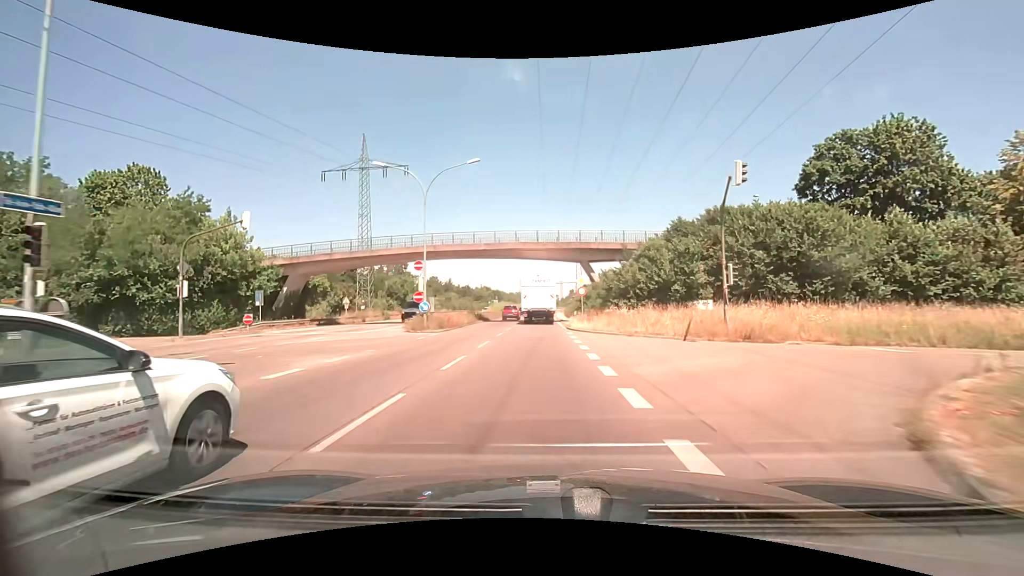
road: primary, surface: asphalt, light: Day
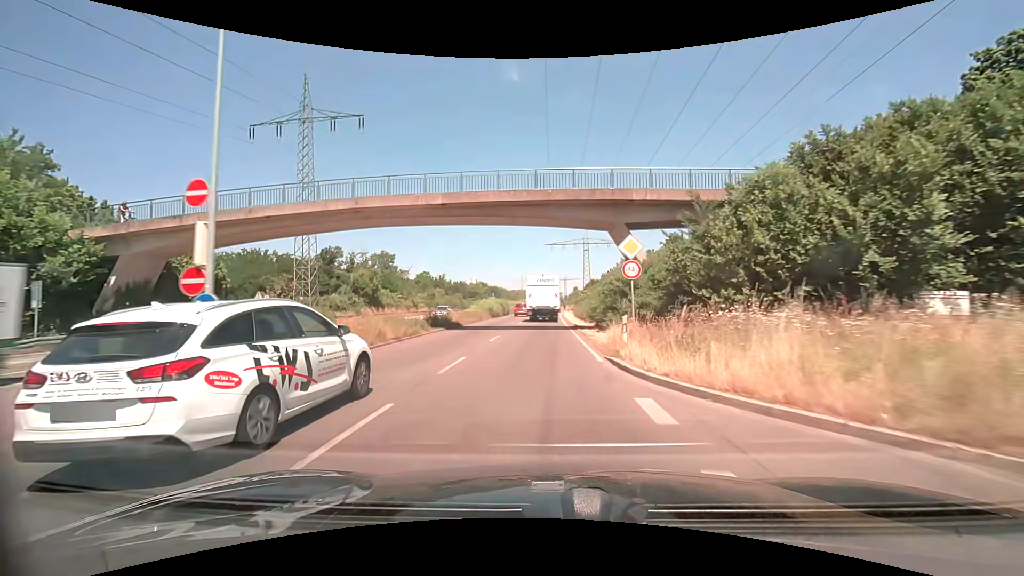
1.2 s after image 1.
(0.0, +19.0) m; 0°
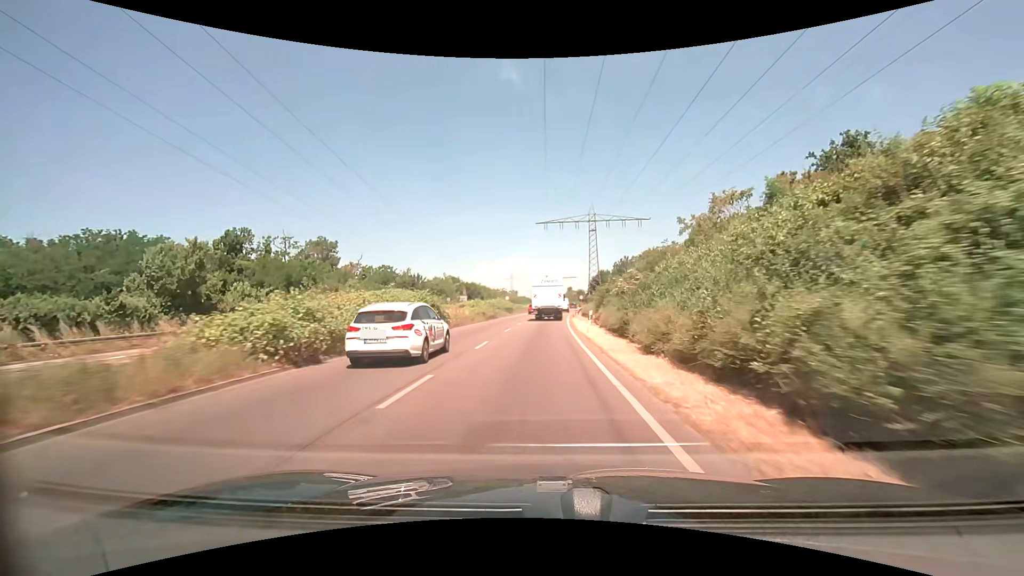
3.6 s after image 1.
(0.0, +39.4) m; 0°
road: trunk
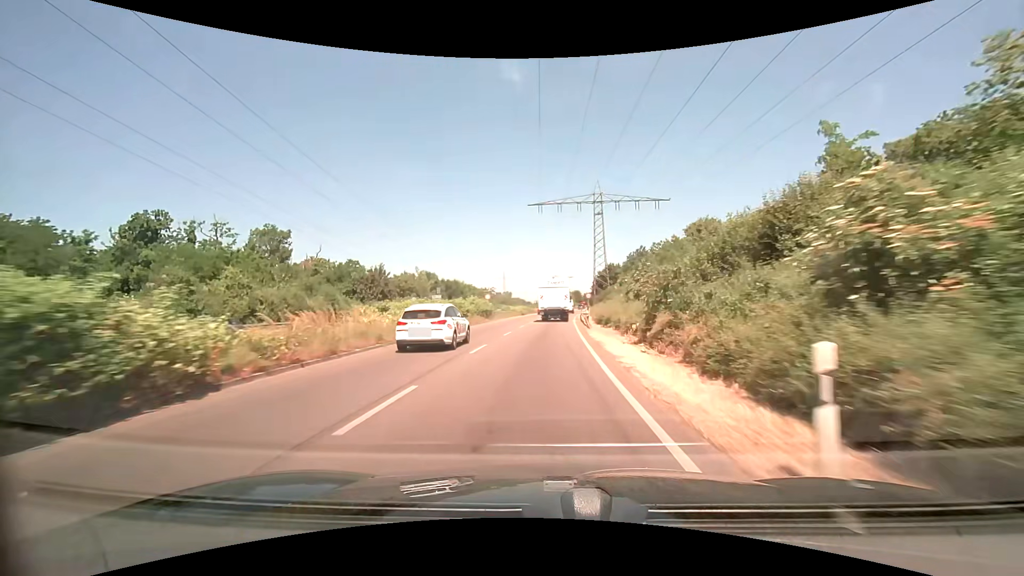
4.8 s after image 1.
(+0.1, +20.3) m; +1°
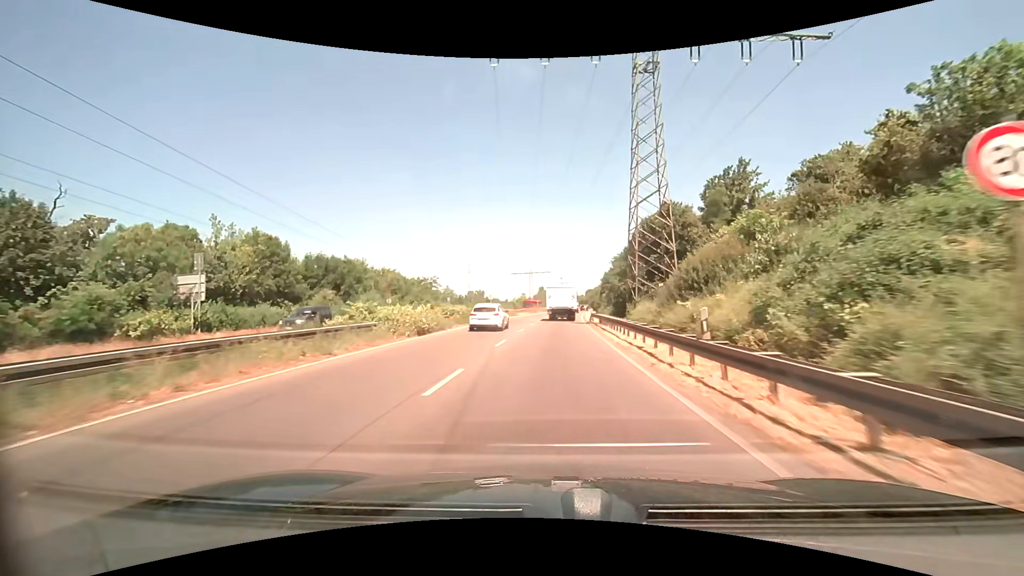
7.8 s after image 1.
(+1.2, +51.8) m; +3°
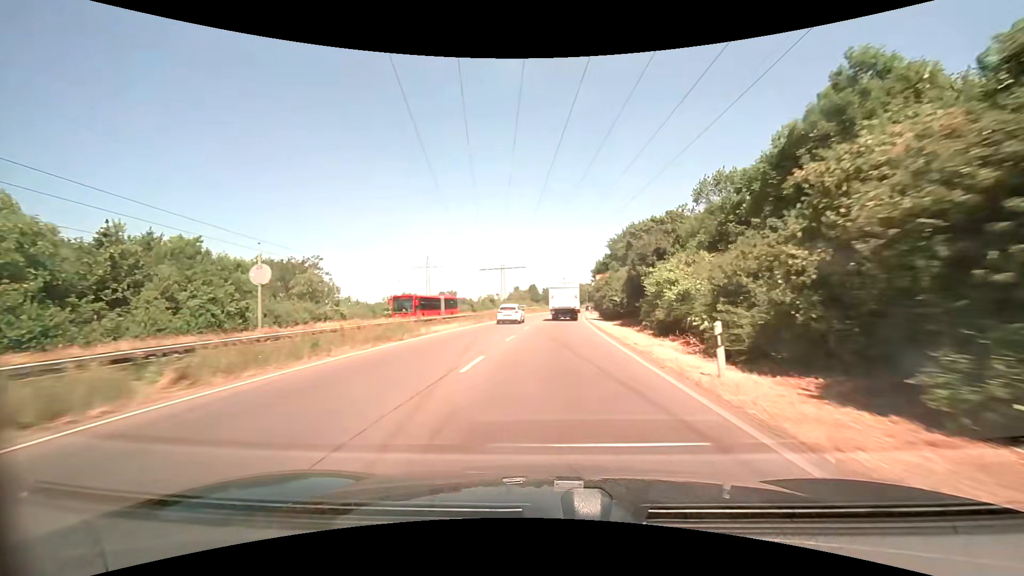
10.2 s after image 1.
(+1.1, +42.5) m; +2°
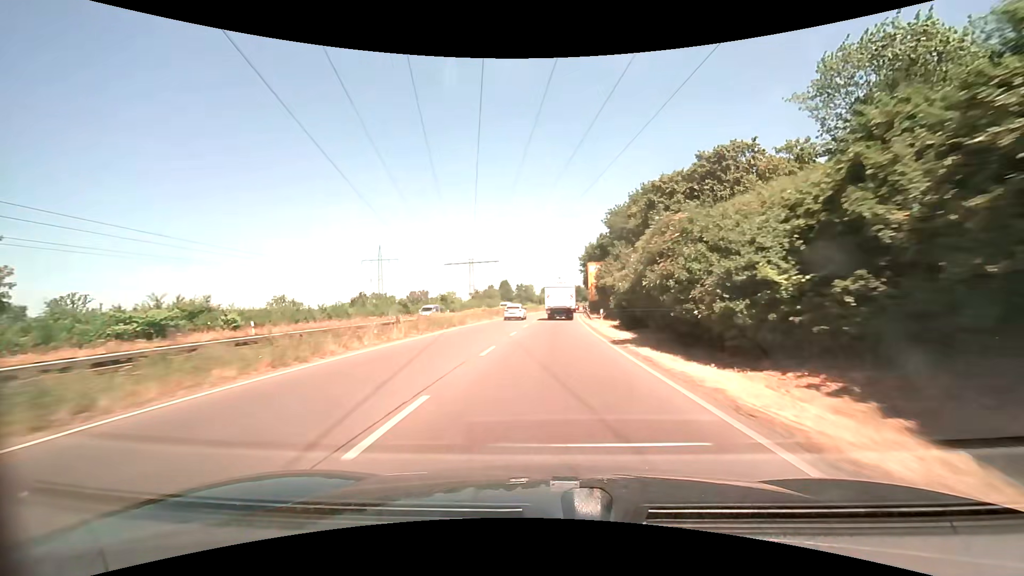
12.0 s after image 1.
(+0.9, +32.6) m; +3°
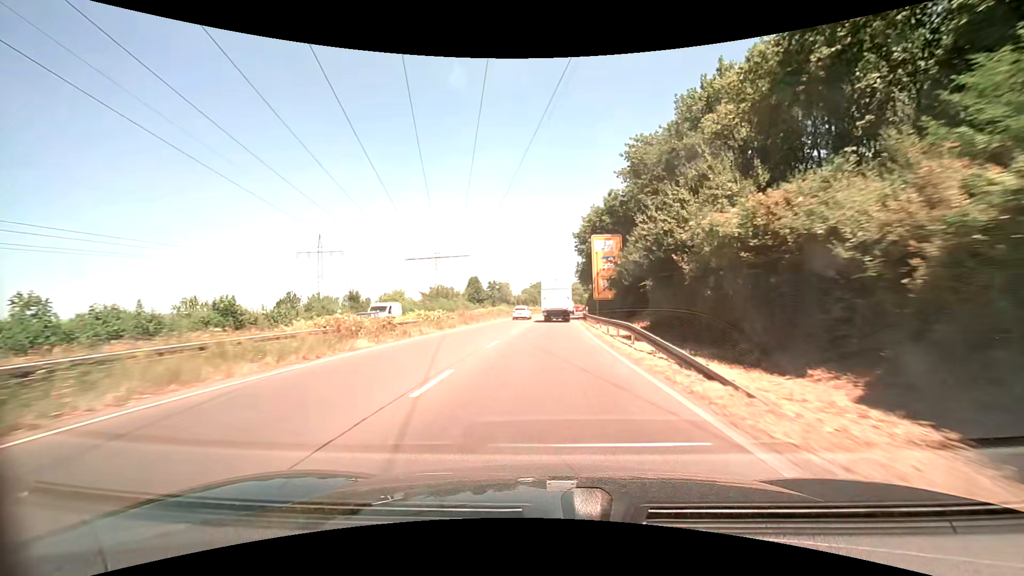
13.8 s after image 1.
(+0.8, +33.0) m; +2°
(0, +10) (0, +20) (0, +30) (+1, +40) (+1, +50) (+2, +60) (+2, +70) (+3, +80) (+4, +90) (+5, +100) m
